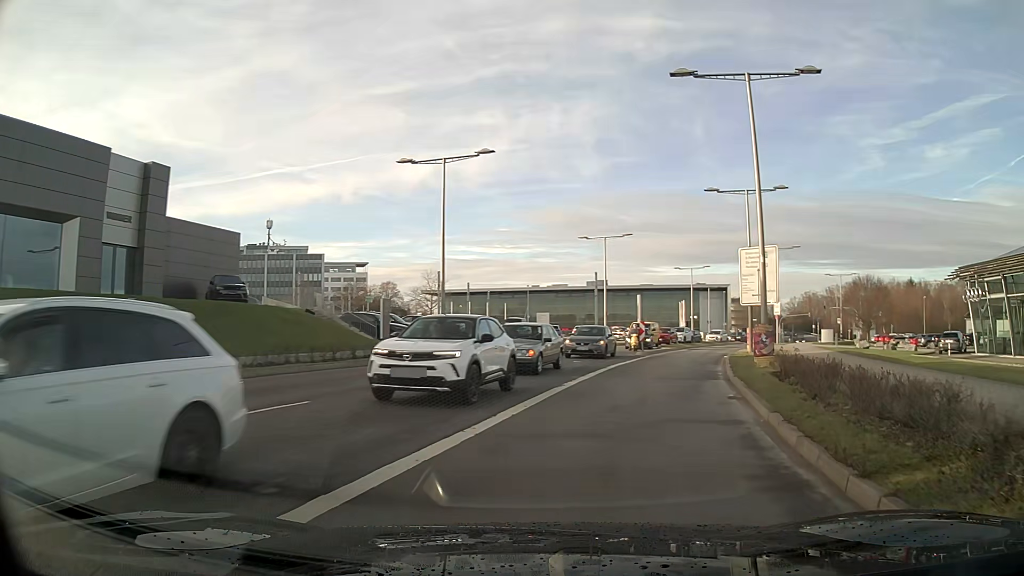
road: secondary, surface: asphalt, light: Day
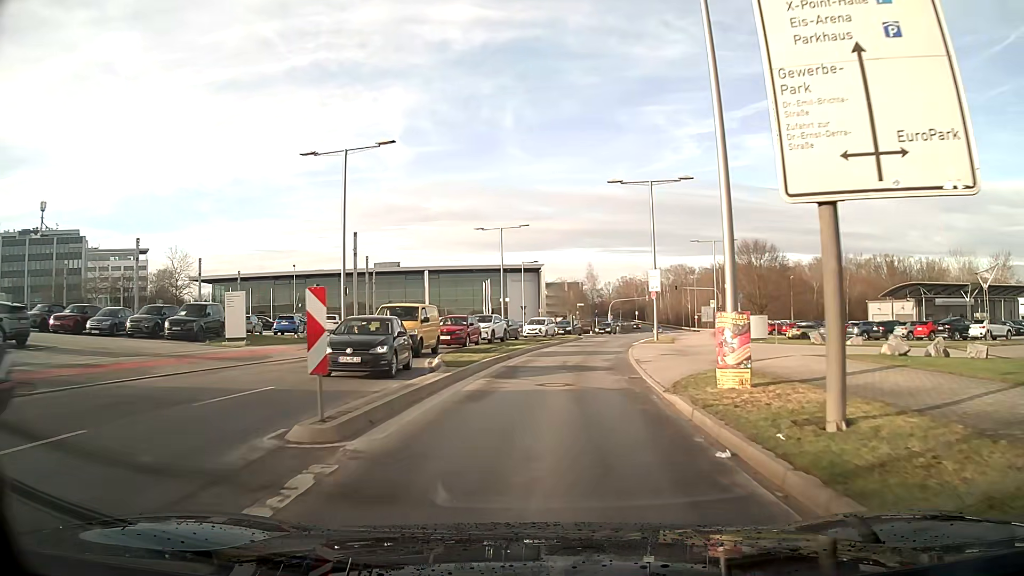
(+4.6, +26.8) m; +15°
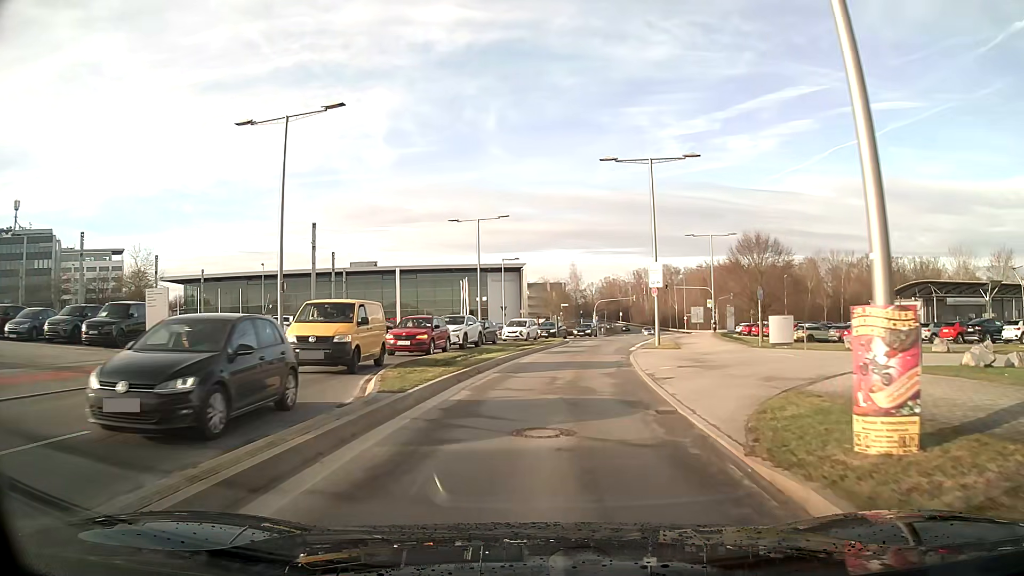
(+0.1, +5.7) m; +1°
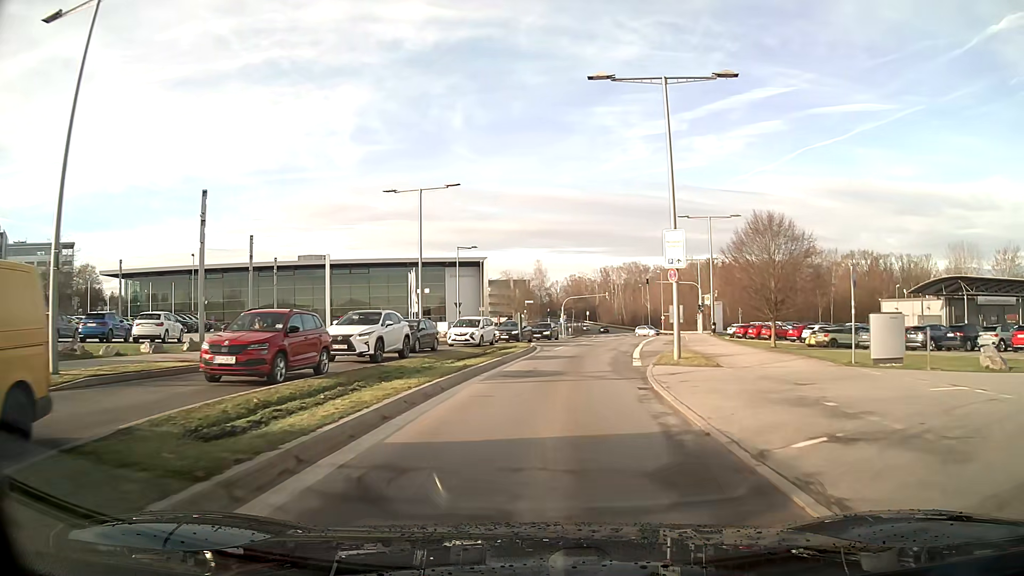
(+0.3, +11.5) m; +3°
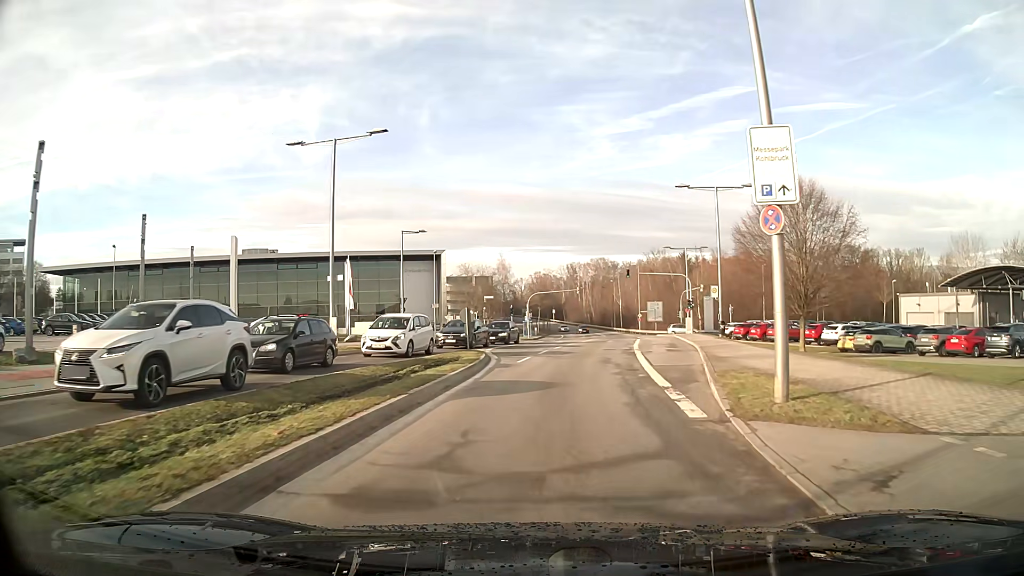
(+0.3, +11.3) m; +3°
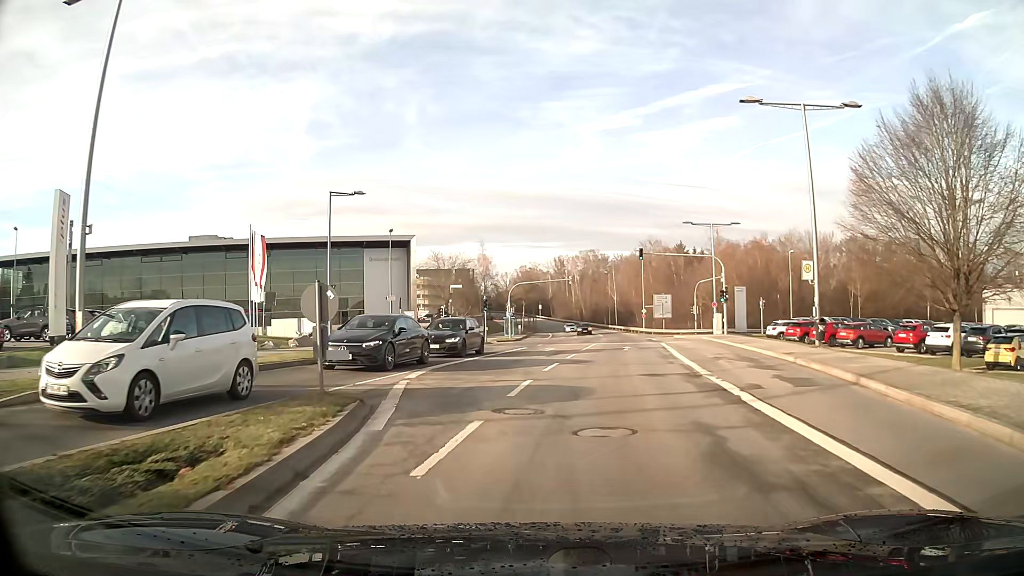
(+0.2, +16.2) m; 0°
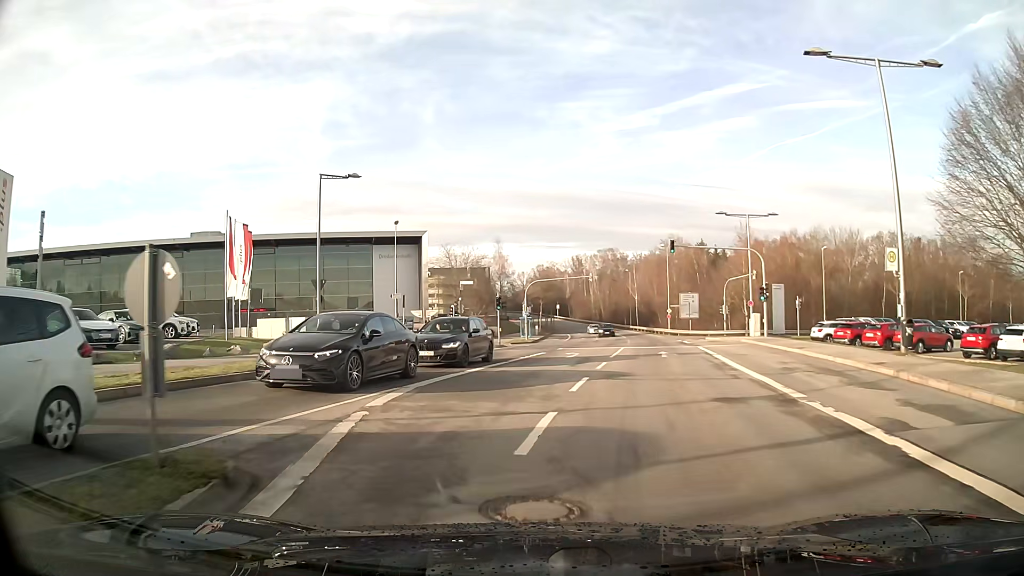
(-0.1, +5.1) m; -1°
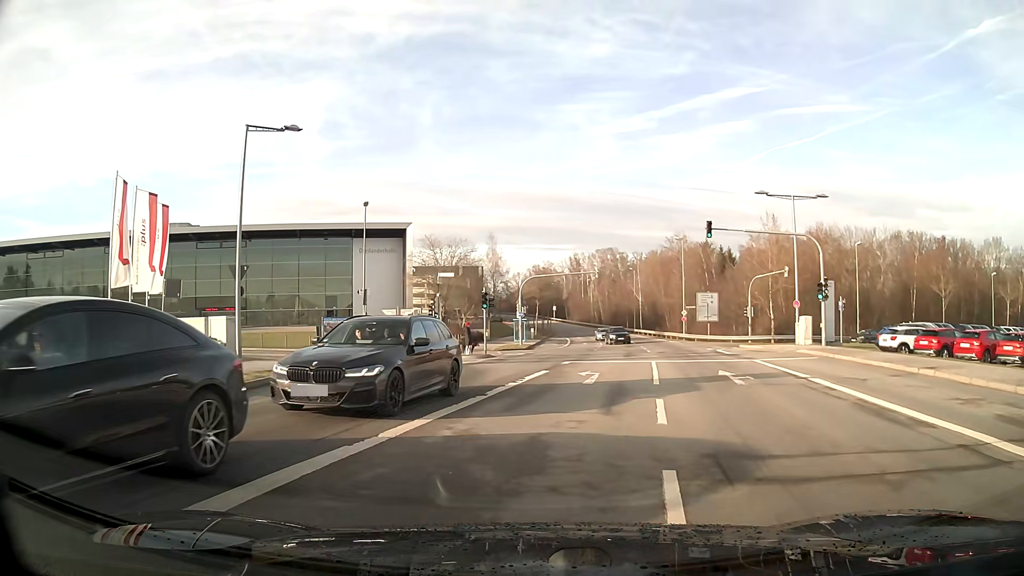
(+0.1, +9.6) m; +1°
(0, +10) (+2, +20) (+3, +30) (+2, +40) (-7, +43) (-17, +40) (-26, +36) (-35, +32) (-45, +29) (-54, +25) m
